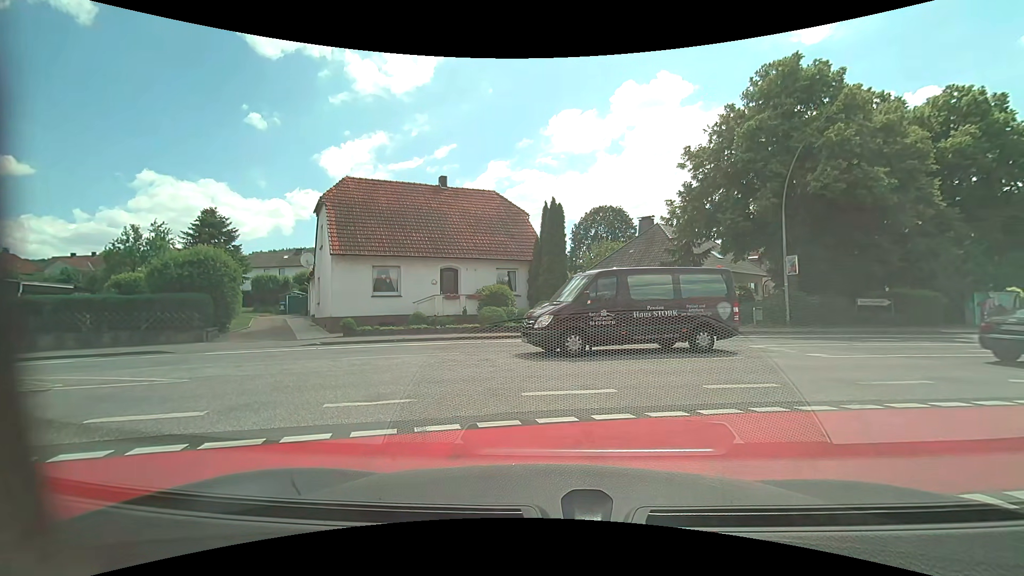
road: unclassified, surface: asphalt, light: Day
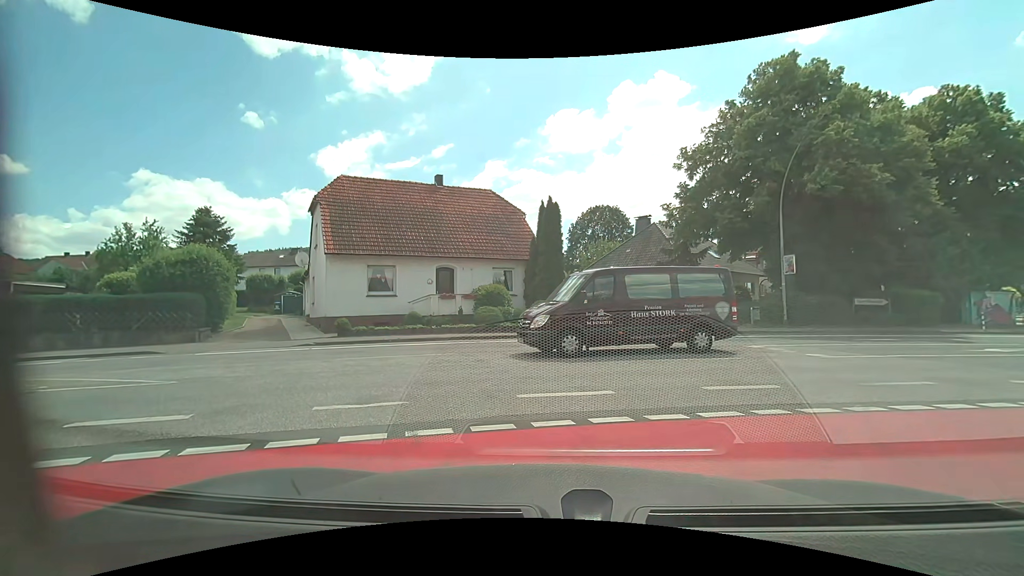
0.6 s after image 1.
(0.0, +0.2) m; 0°
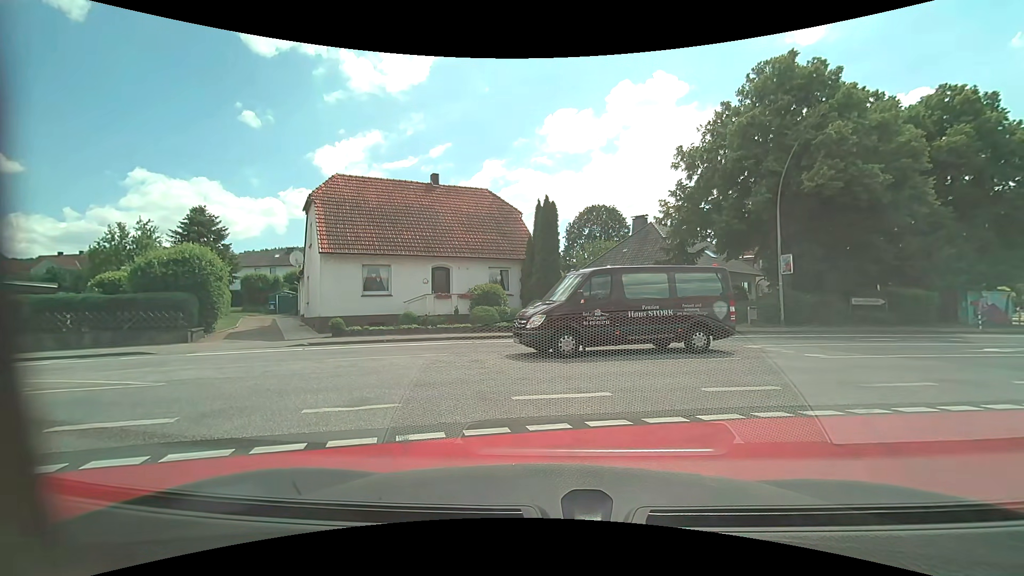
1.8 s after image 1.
(0.0, +0.2) m; 0°
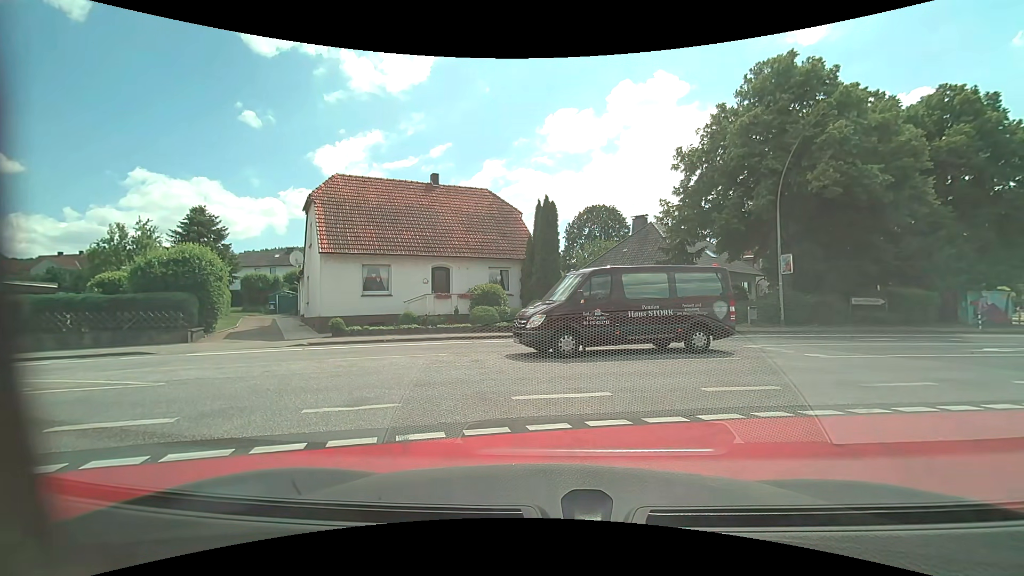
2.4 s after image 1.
(0.0, 0.0) m; 0°
